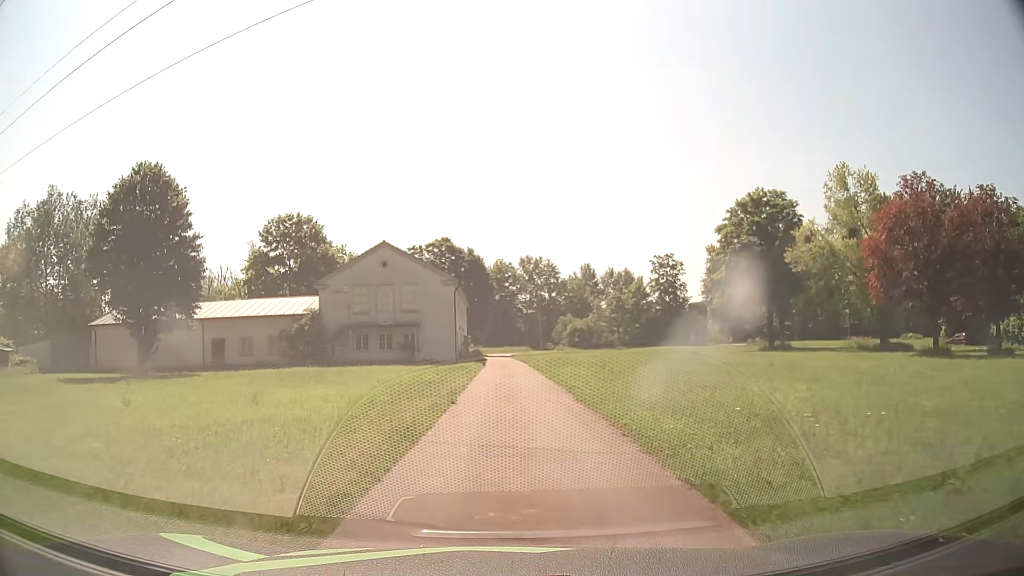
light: Day
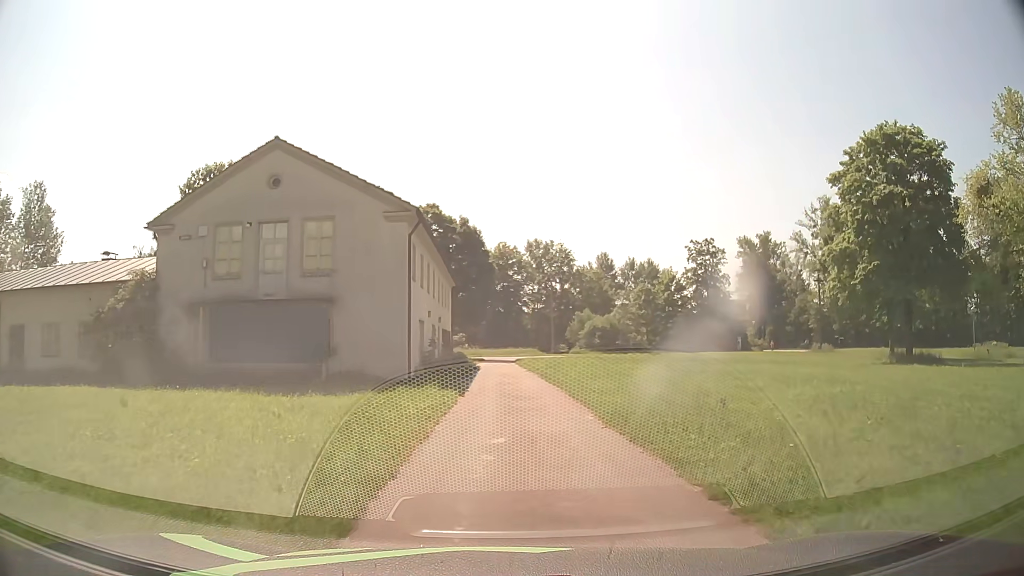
(-0.2, +24.3) m; 0°
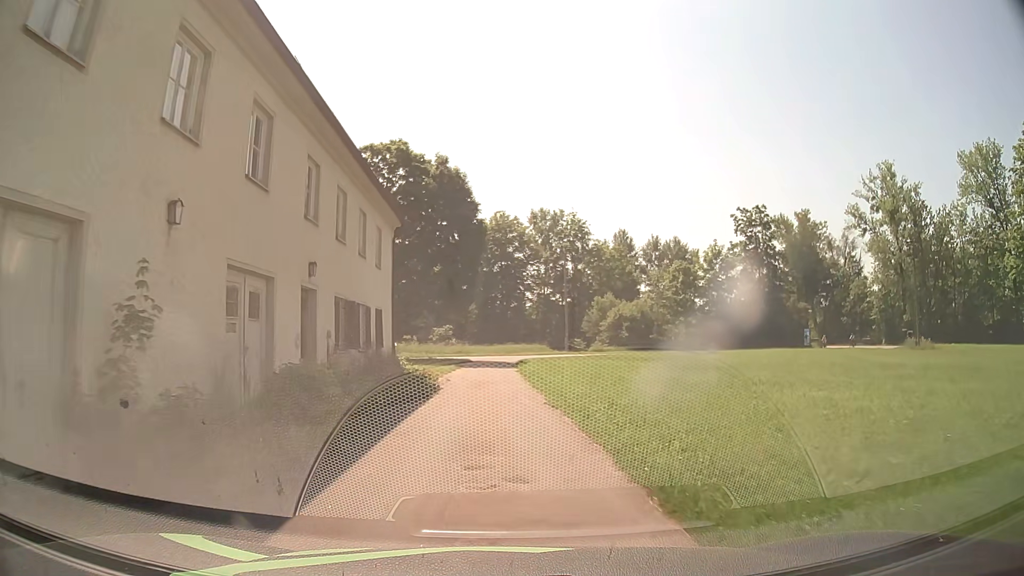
(+0.2, +23.7) m; 0°
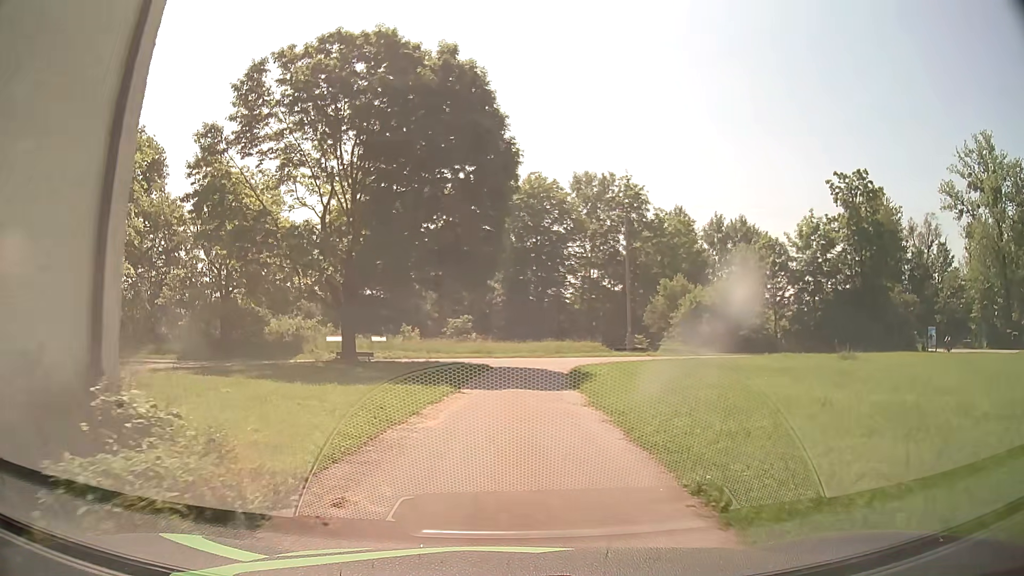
(-0.5, +20.0) m; -2°
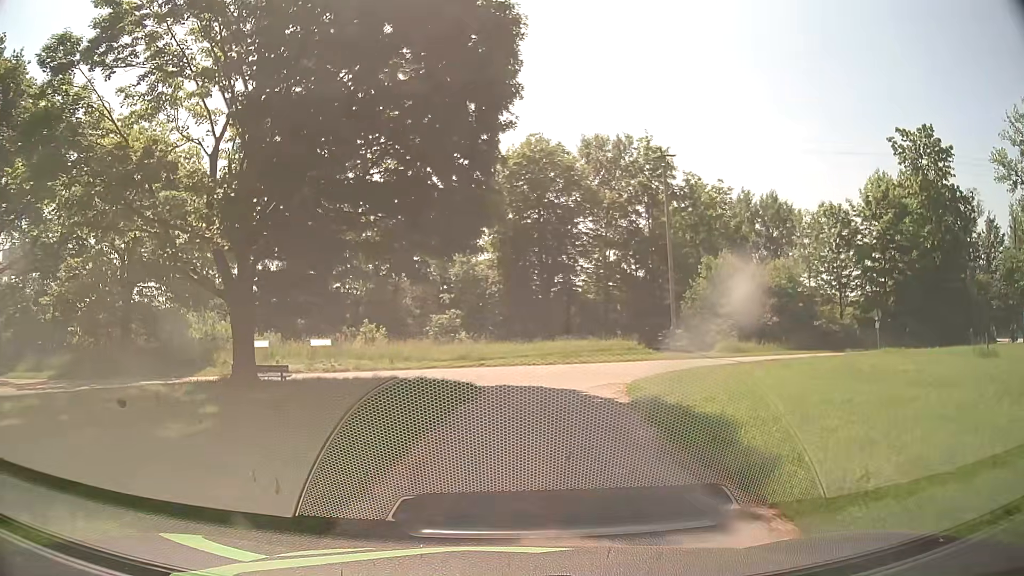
(-0.1, +13.7) m; 0°
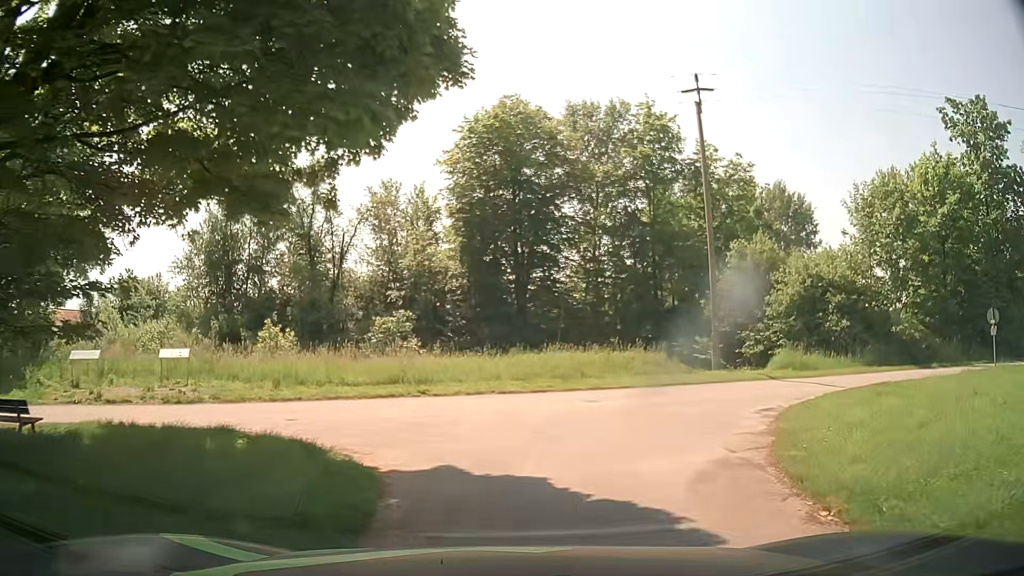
(0.0, +11.7) m; +2°
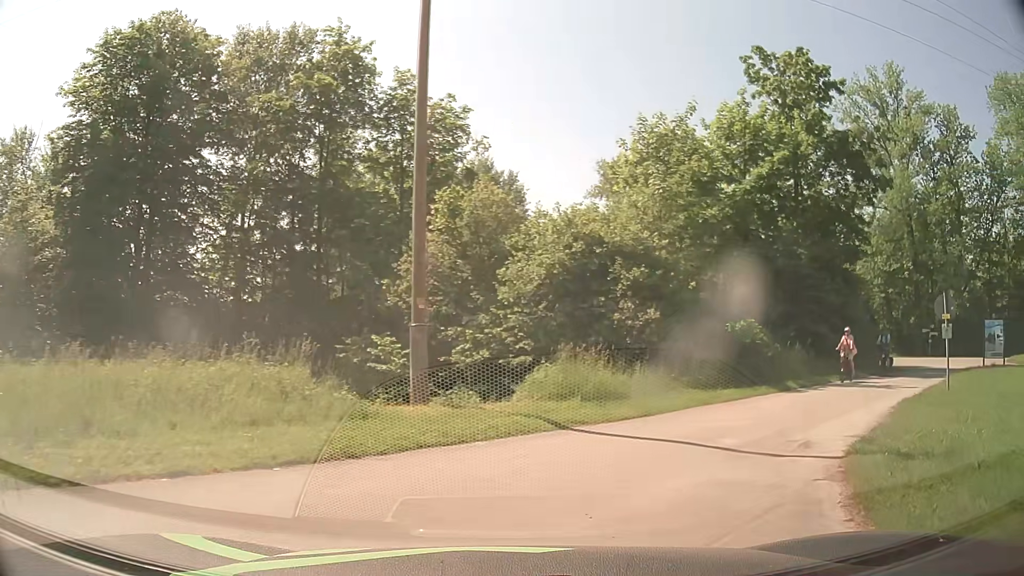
(+2.6, +12.5) m; +28°
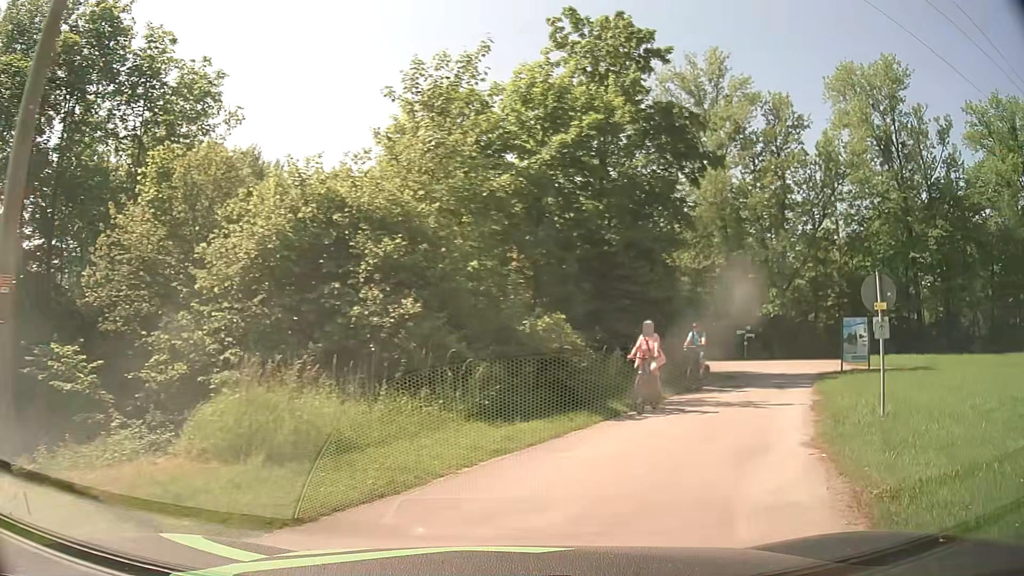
(+0.9, +5.7) m; +19°
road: residential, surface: asphalt
(+3, +10) (+7, +19) (+11, +28) (+15, +37) (+21, +45) (+30, +49) (+40, +48) (+50, +47) (+59, +45) (+69, +42) m
